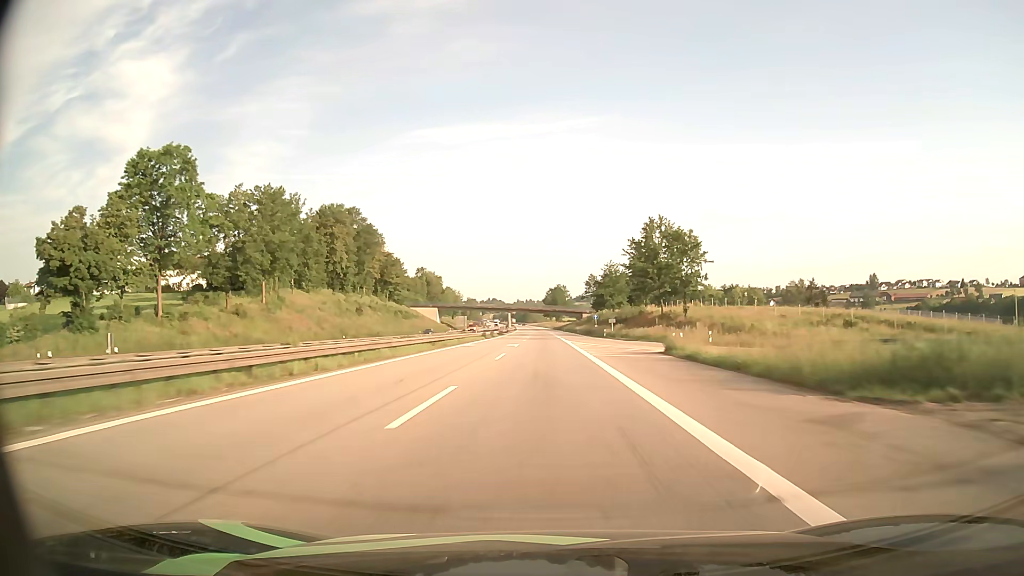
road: motorway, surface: asphalt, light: Day
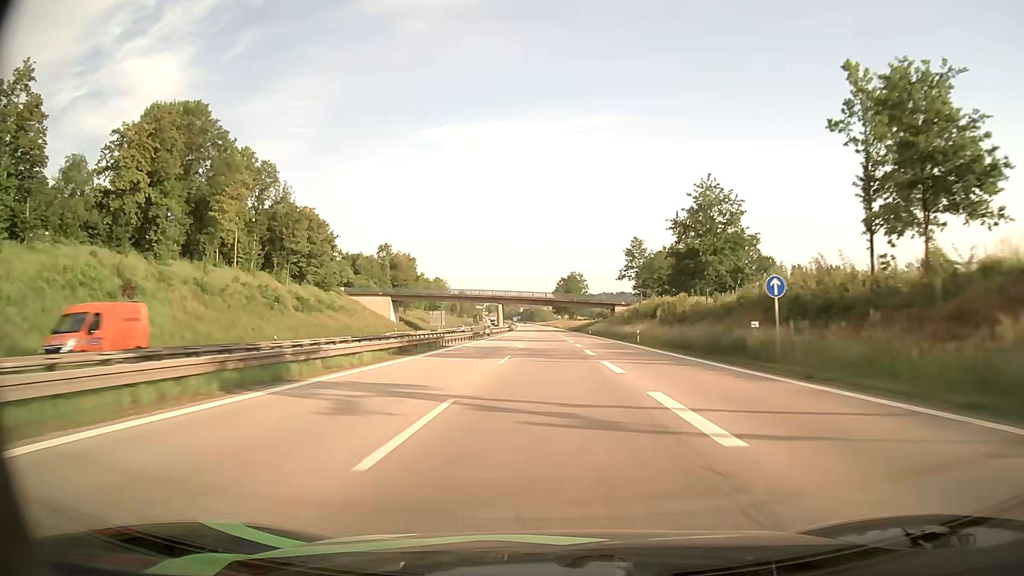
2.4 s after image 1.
(-0.7, +74.4) m; -1°
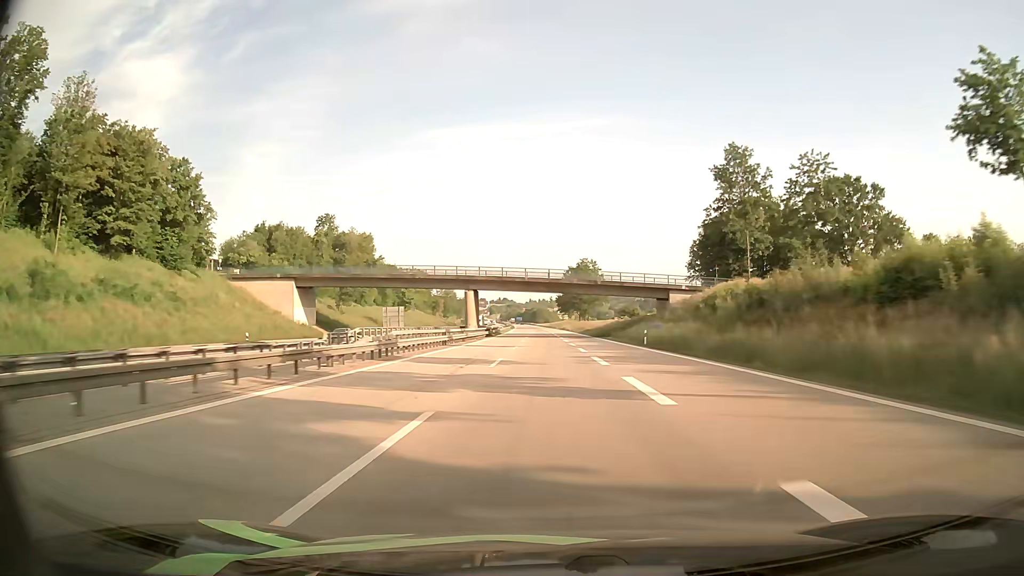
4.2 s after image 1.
(-0.1, +55.6) m; 0°
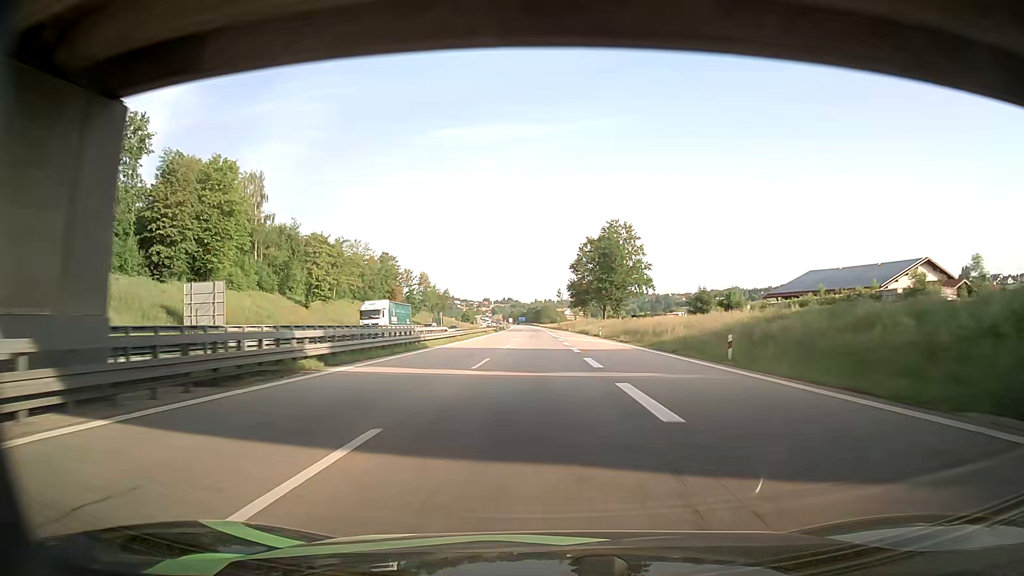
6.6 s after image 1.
(-0.6, +73.7) m; -1°
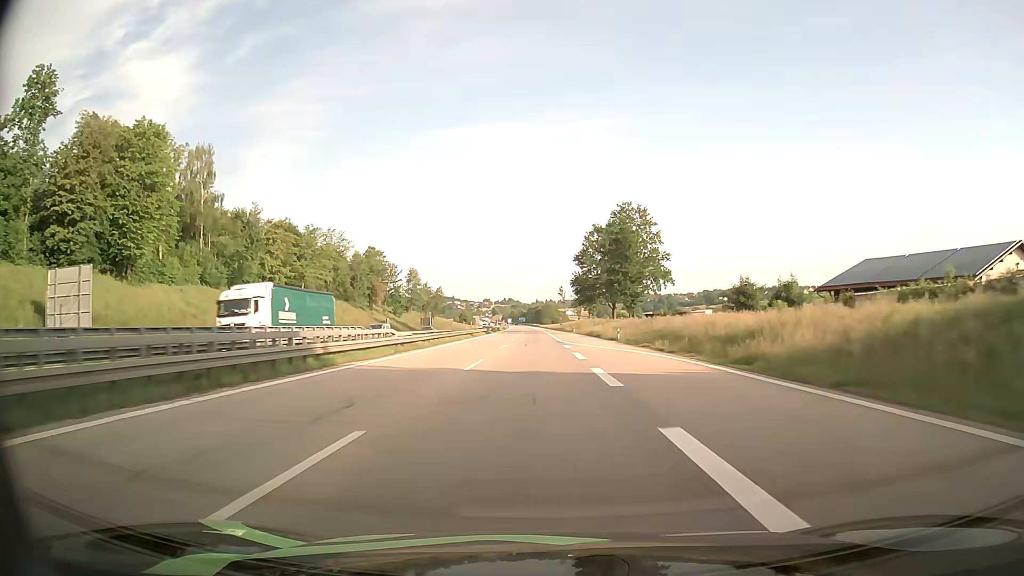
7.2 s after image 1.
(-0.1, +18.4) m; 0°
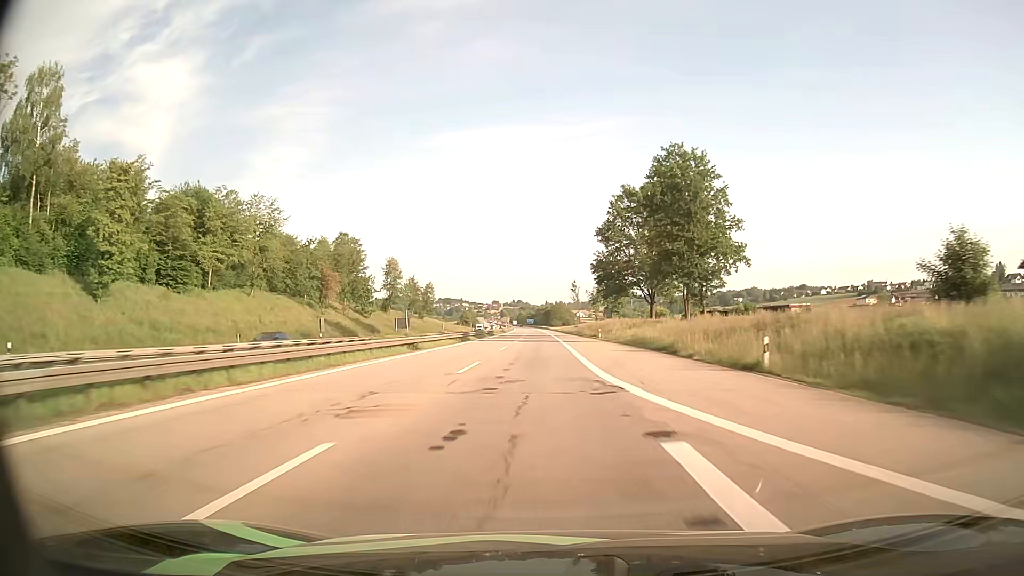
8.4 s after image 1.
(-0.3, +36.6) m; -1°
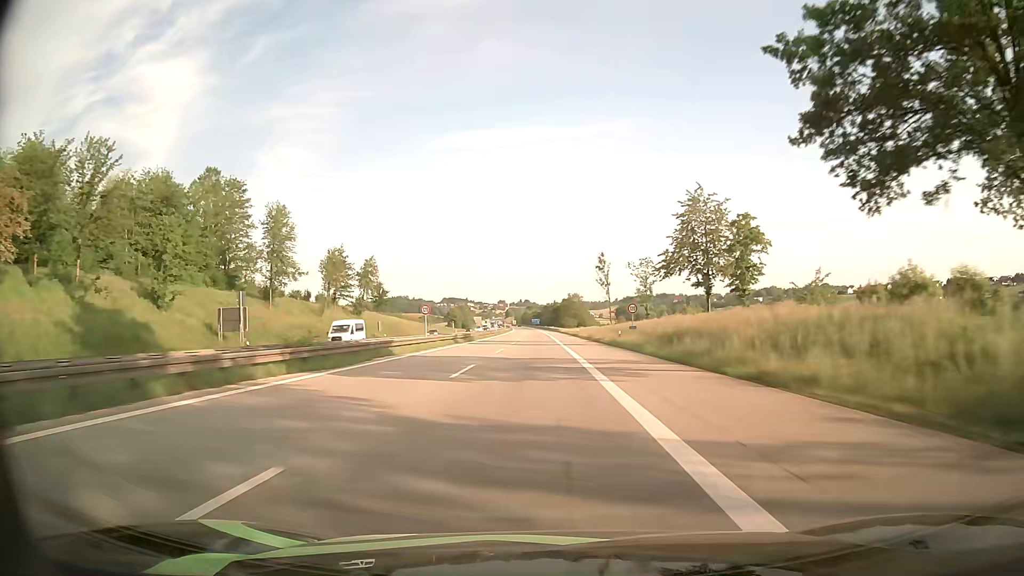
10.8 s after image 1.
(-0.7, +72.8) m; -1°
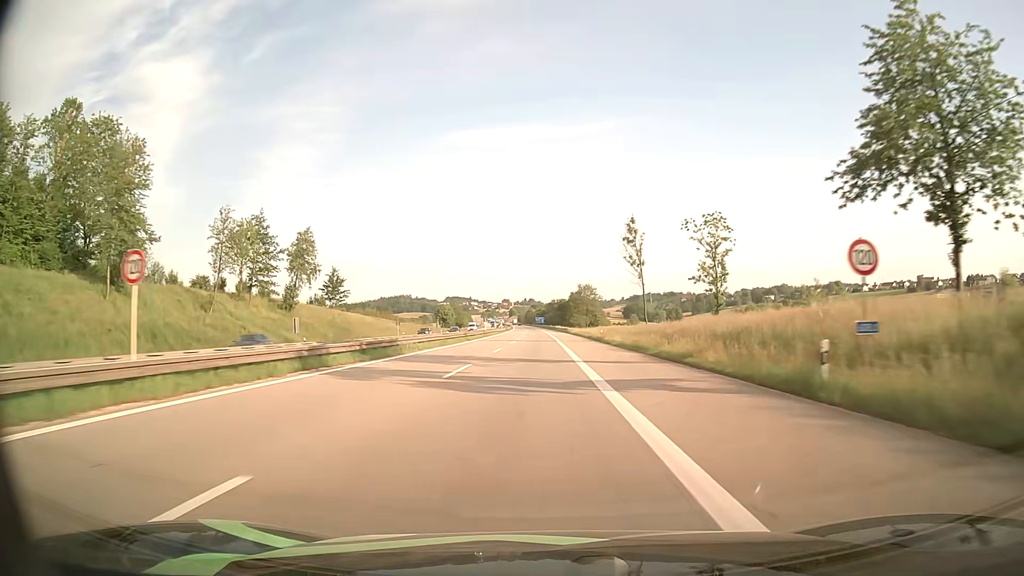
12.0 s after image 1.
(-0.2, +36.2) m; -1°
(0, +10) (0, +20) (0, +30) (0, +40) (0, +50) (-1, +60) (-1, +70) (-1, +80) (-1, +90) (-1, +100) m
